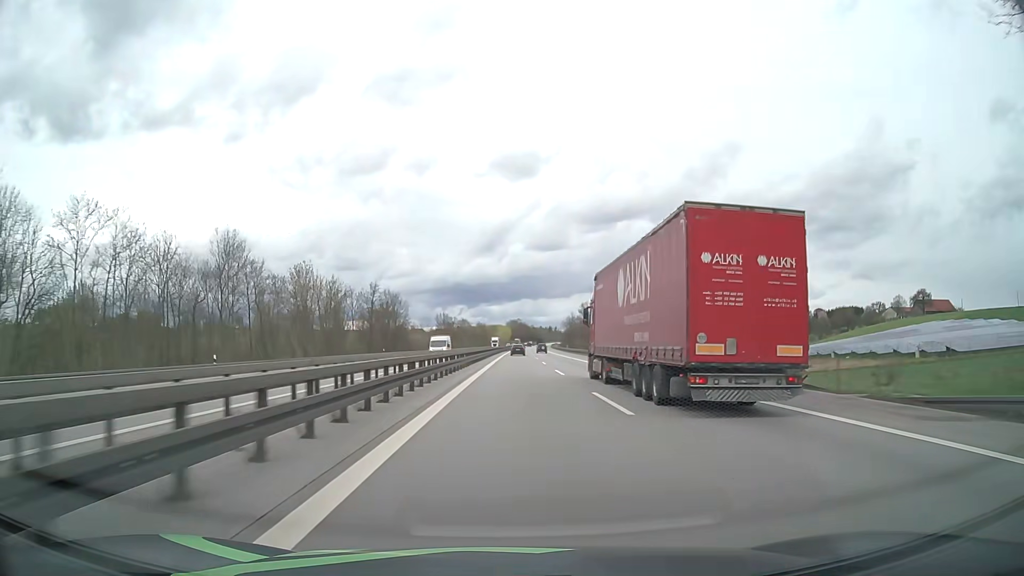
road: motorway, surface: asphalt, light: Day
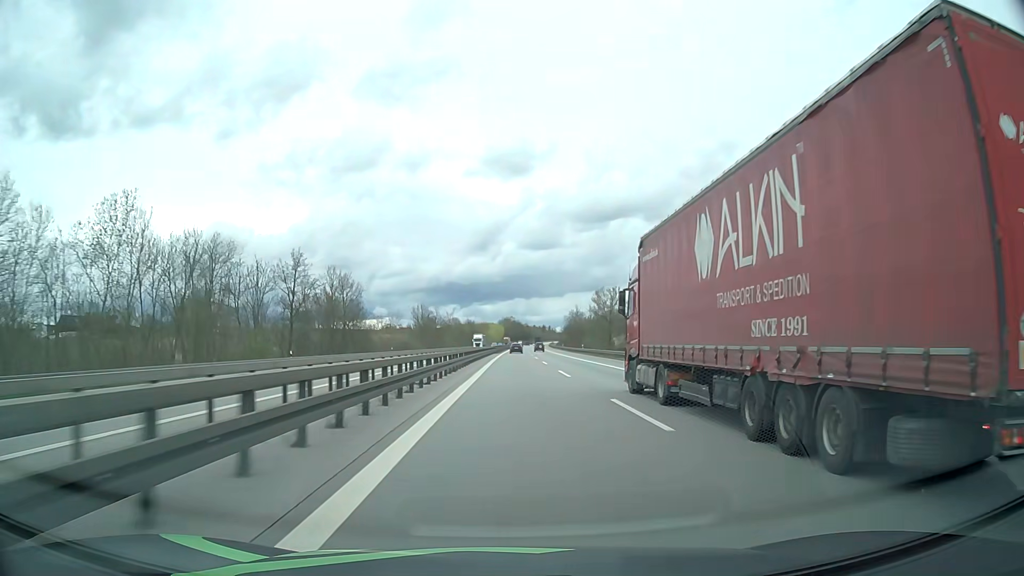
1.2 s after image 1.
(+0.2, +39.1) m; +1°
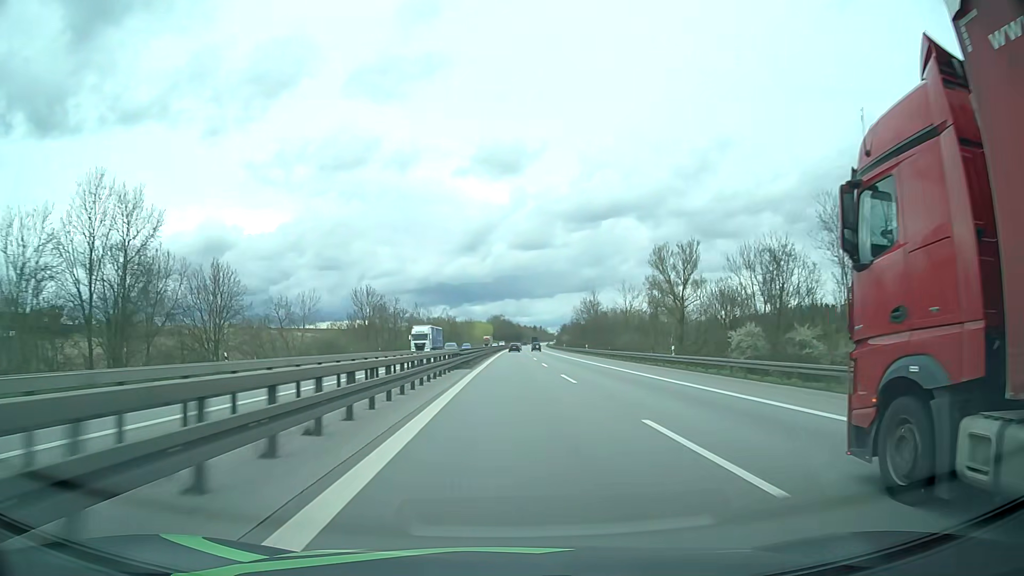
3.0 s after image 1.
(+0.5, +59.2) m; +1°
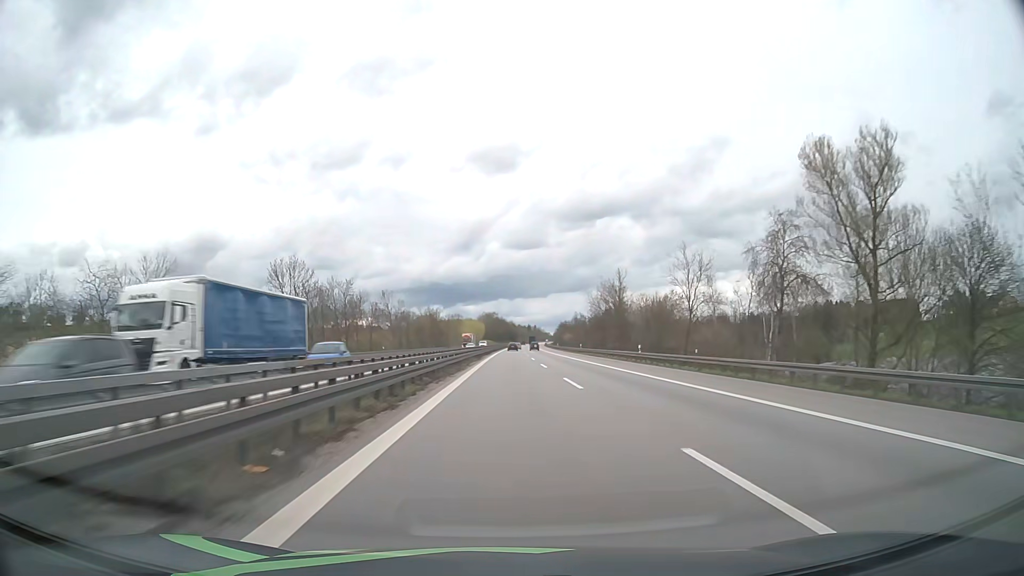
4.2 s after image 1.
(+0.2, +39.8) m; +1°
(0, +10) (0, +20) (0, +30) (0, +40) (0, +50) (0, +60) (+1, +70) (+1, +80) (+1, +90) (+1, +100) m
